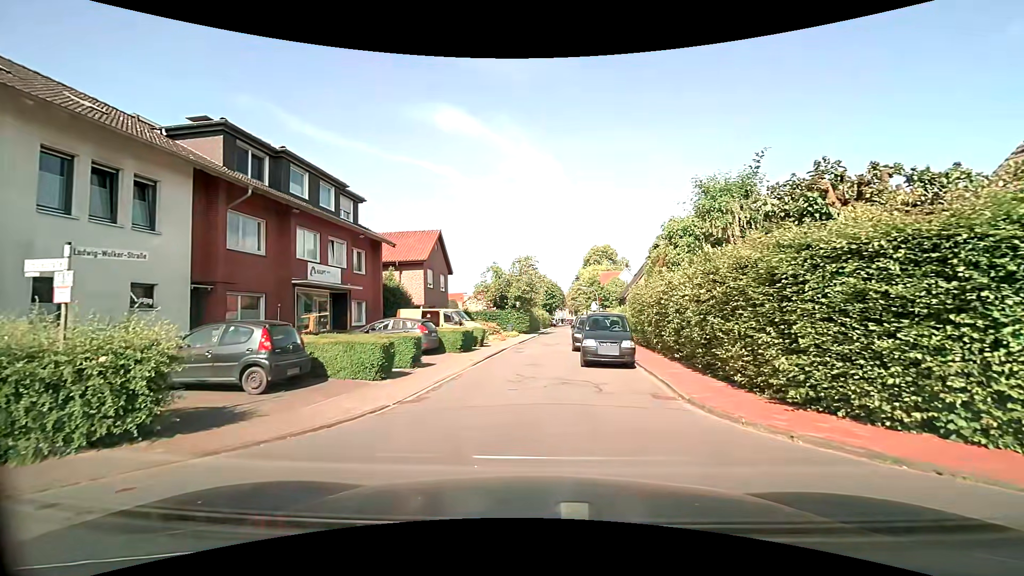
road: residential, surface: asphalt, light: Day
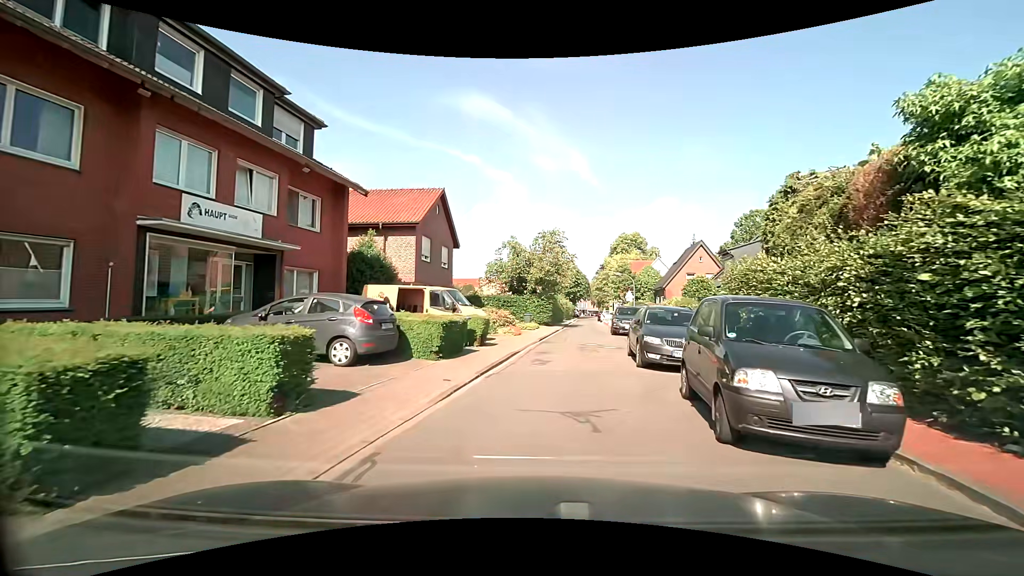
(-0.3, +9.2) m; -3°
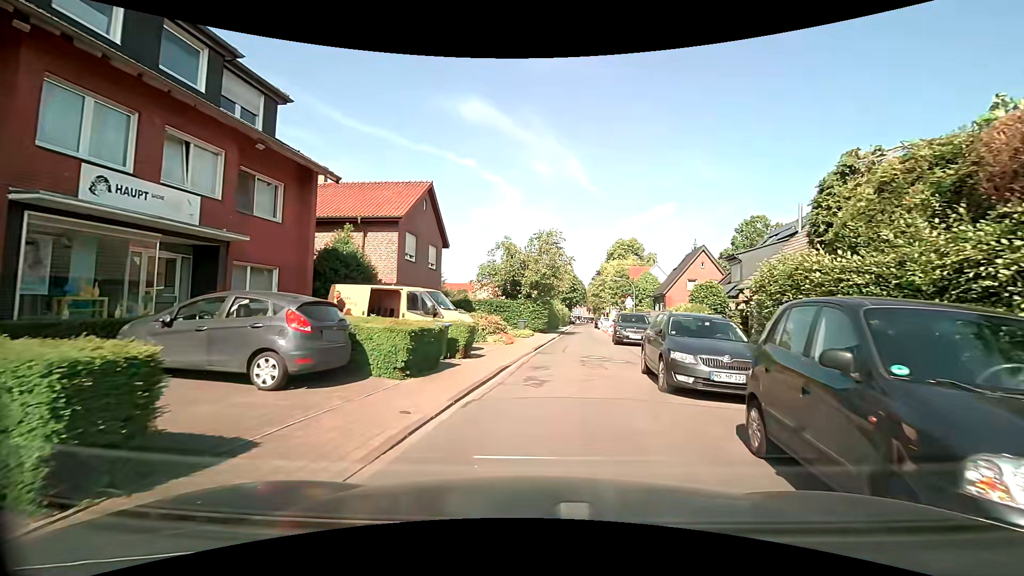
(0.0, +2.6) m; 0°
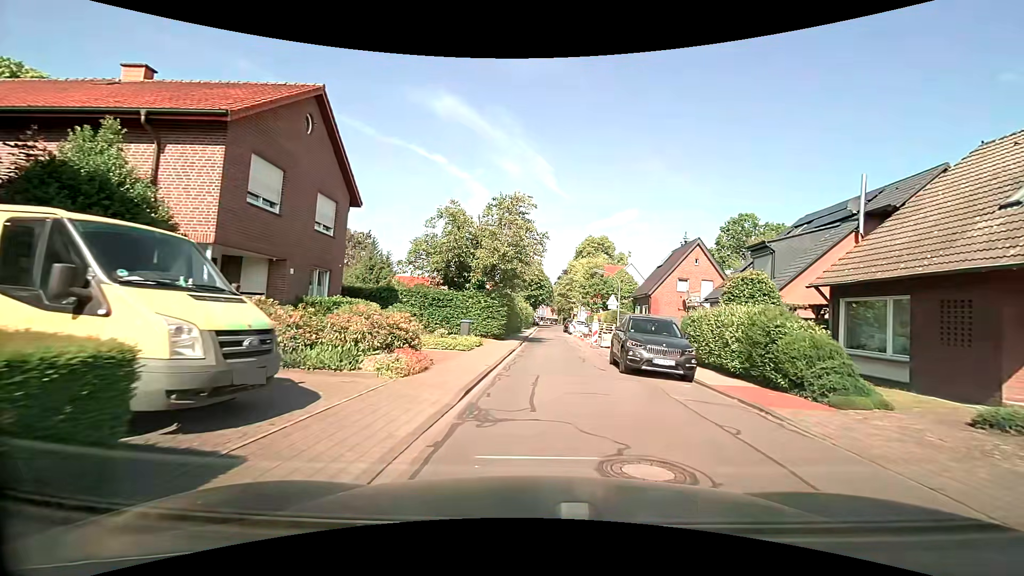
(+0.5, +11.2) m; +5°
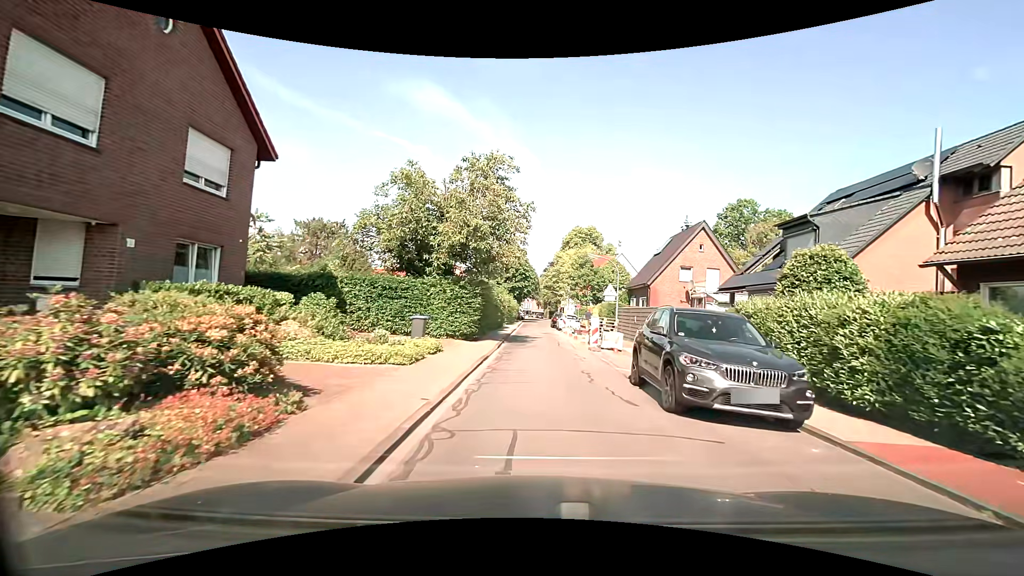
(+0.1, +6.0) m; +1°
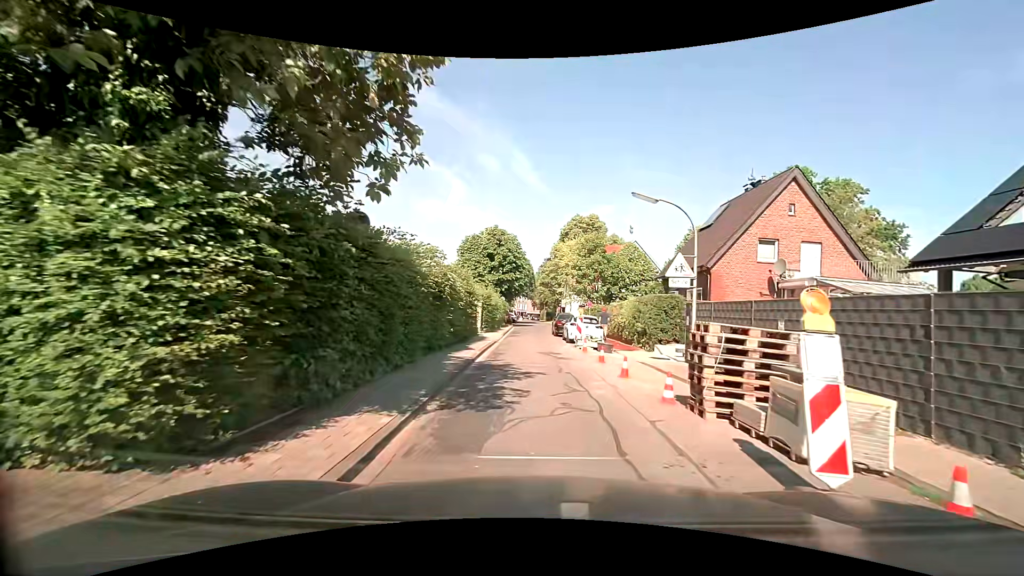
(+0.3, +16.0) m; +1°
(0, +10) (0, +20) (0, +30) (0, +40) (+1, +50) (+2, +60) (+2, +70) (+2, +80) (+2, +90) (+2, +100) m
